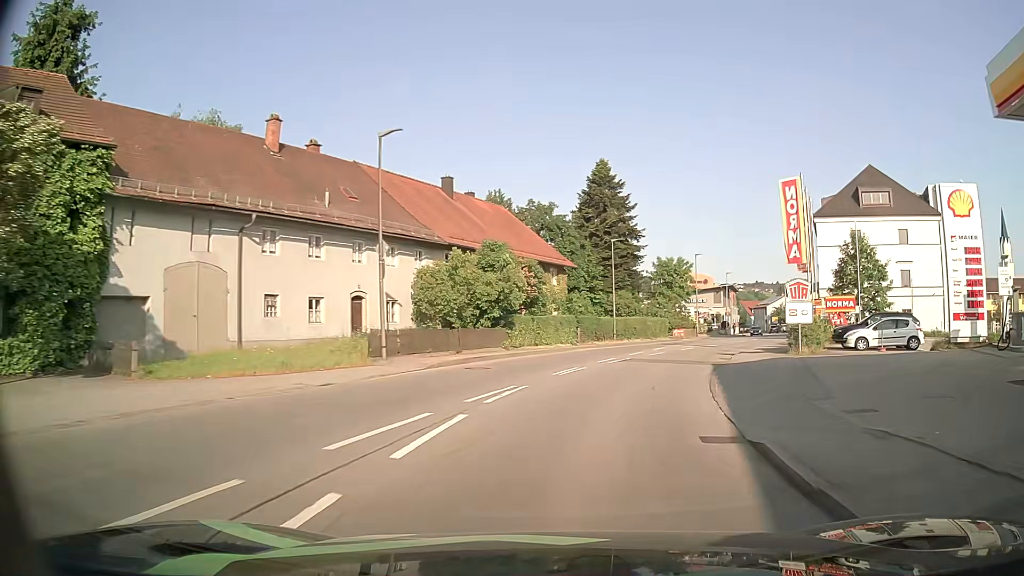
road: tertiary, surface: asphalt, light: Day
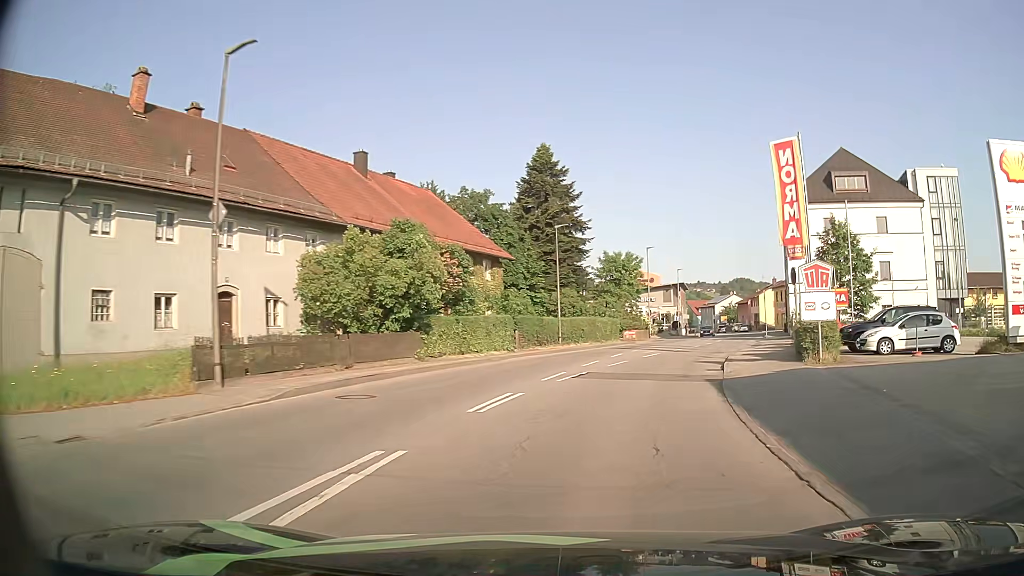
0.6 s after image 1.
(+0.3, +7.2) m; +5°
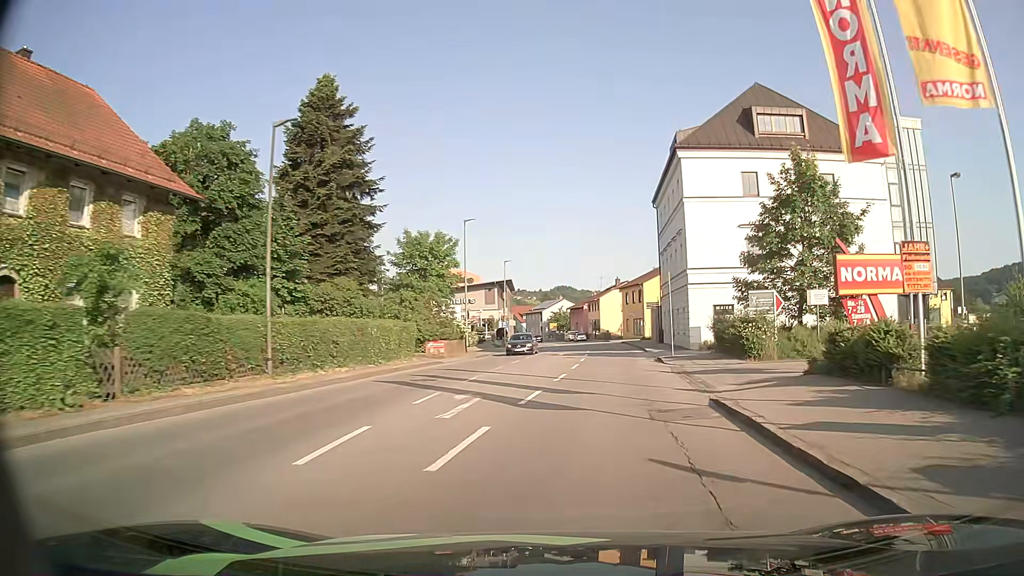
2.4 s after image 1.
(+3.0, +21.2) m; +15°
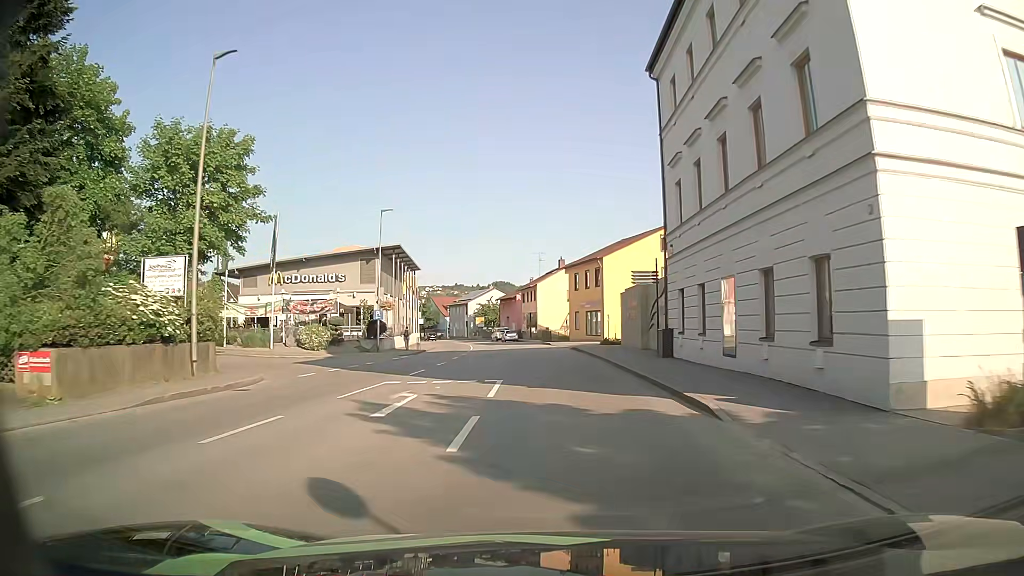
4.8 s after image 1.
(+2.5, +28.9) m; +6°
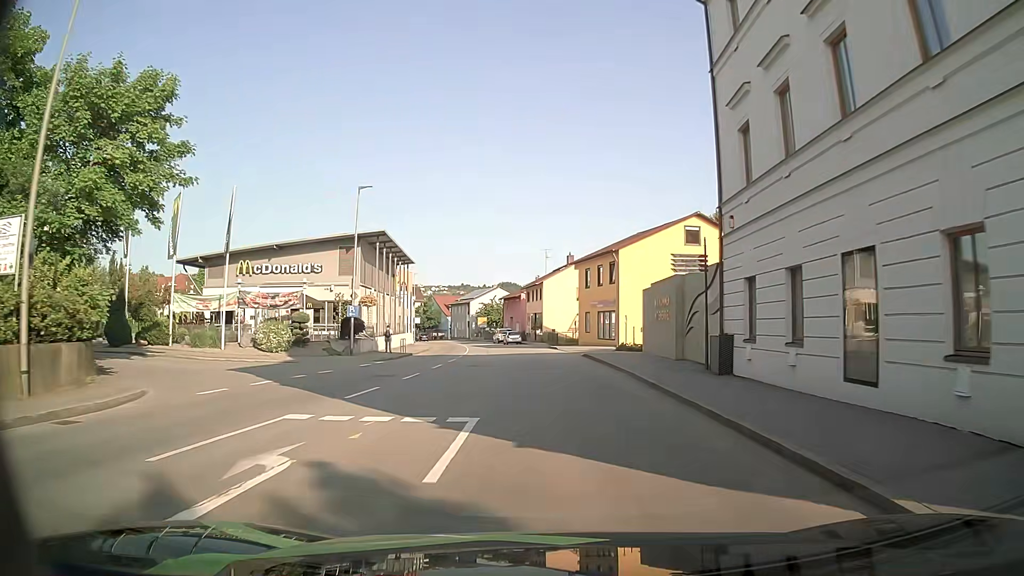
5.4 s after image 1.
(0.0, +7.3) m; 0°
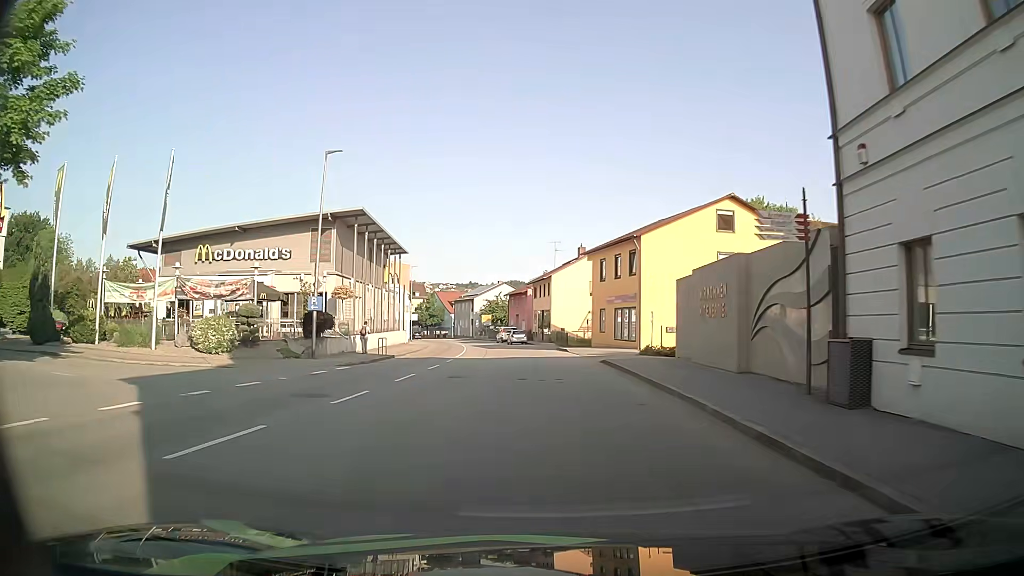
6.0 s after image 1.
(0.0, +7.4) m; -1°
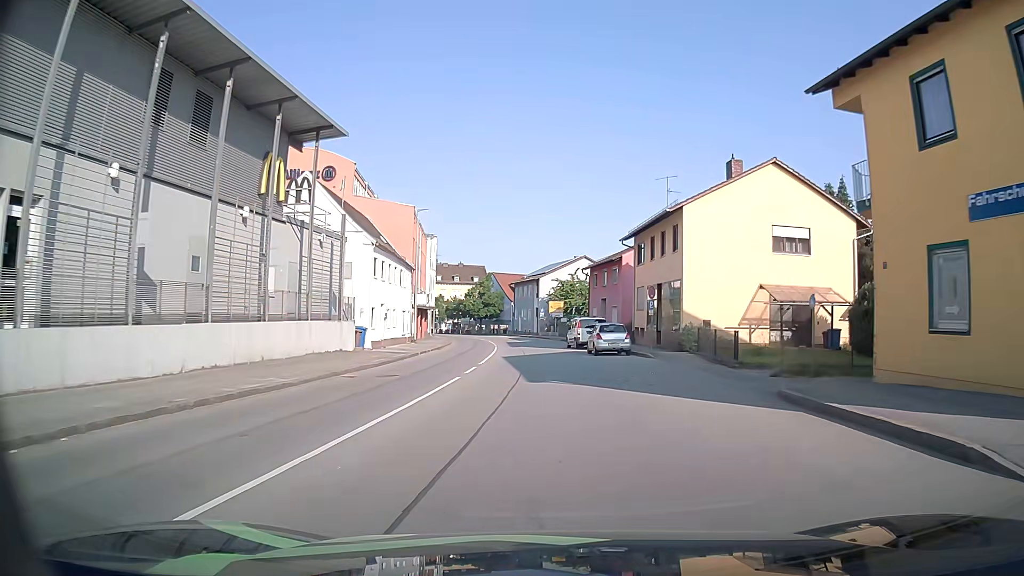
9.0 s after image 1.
(-1.9, +37.4) m; -6°
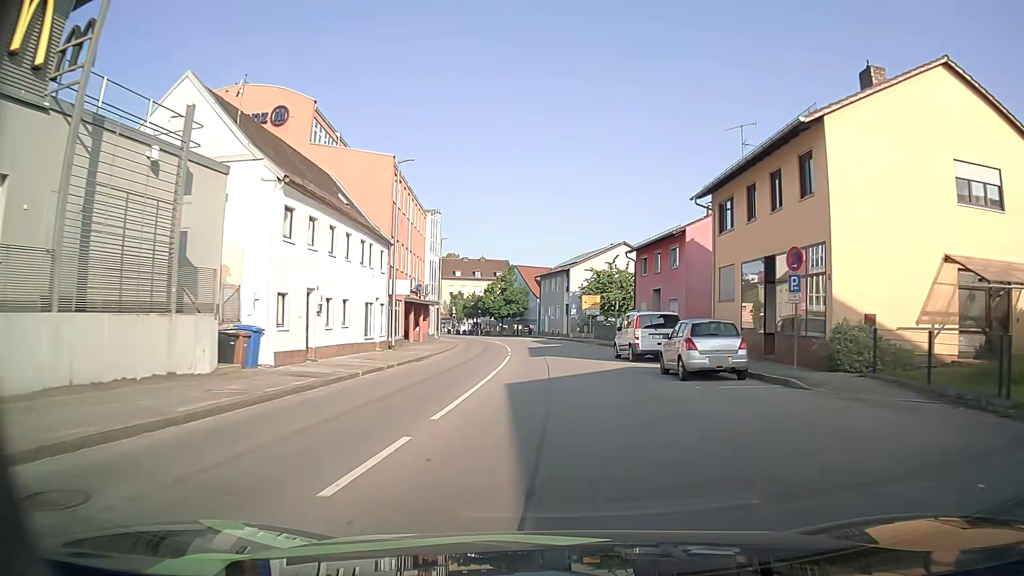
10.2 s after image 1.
(-0.3, +14.6) m; -1°
(0, +10) (0, +20) (-1, +30) (-1, +40) (-2, +50) (-4, +60) (-6, +70) (-8, +79) (-11, +89) (-15, +98) m
